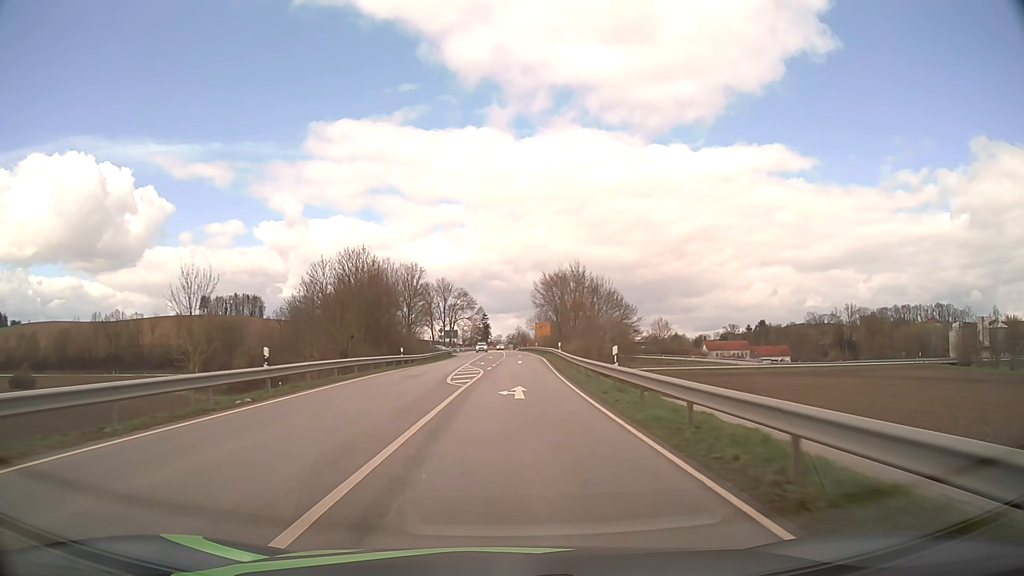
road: secondary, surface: asphalt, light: Day
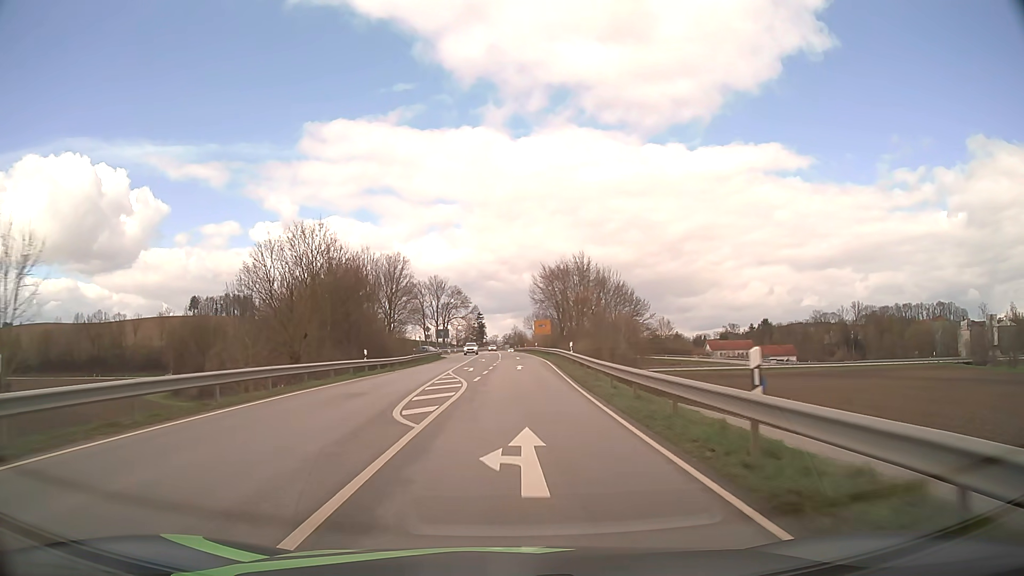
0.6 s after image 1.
(0.0, +10.9) m; 0°
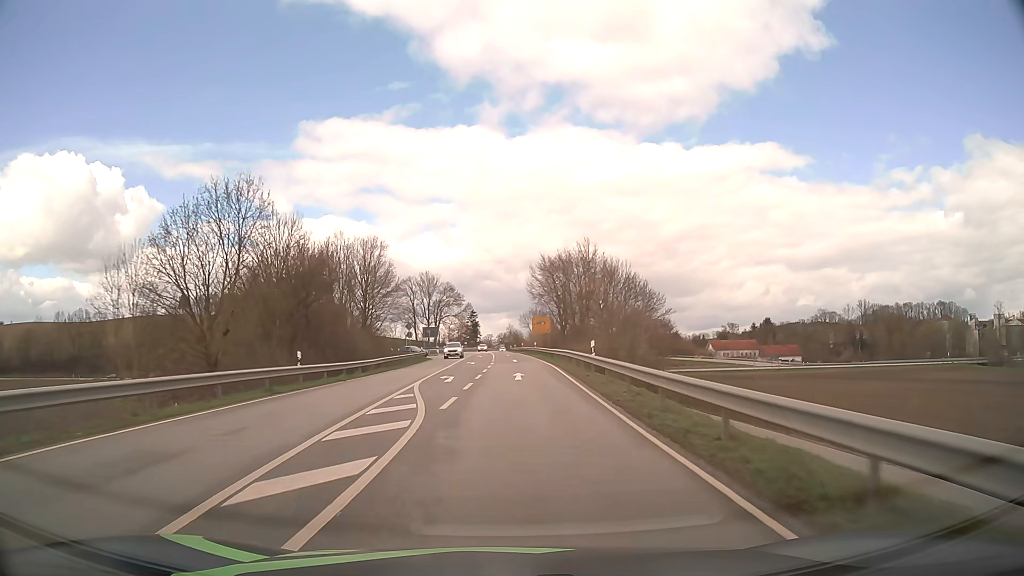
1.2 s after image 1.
(+0.1, +10.8) m; 0°
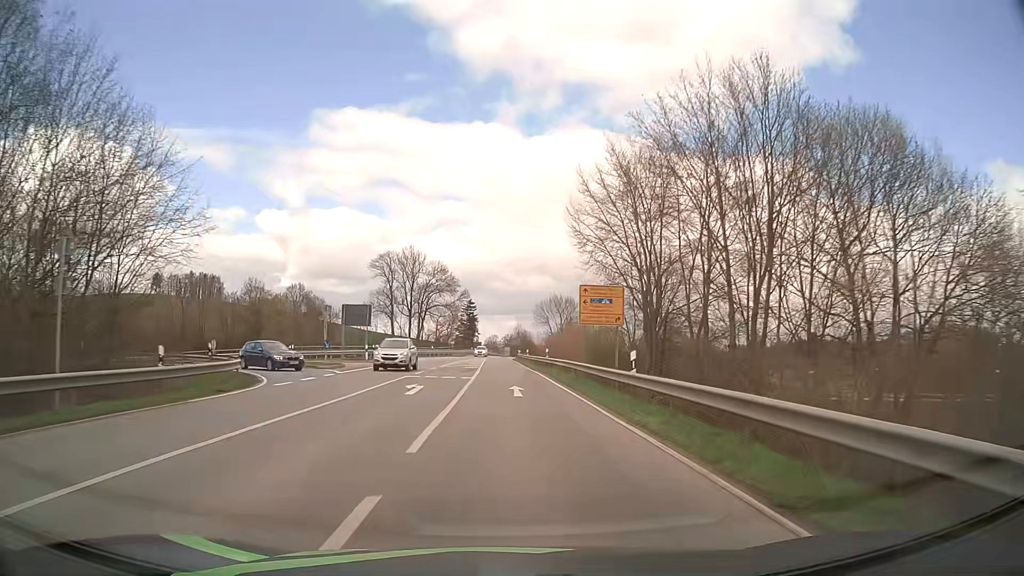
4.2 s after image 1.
(0.0, +53.4) m; -1°
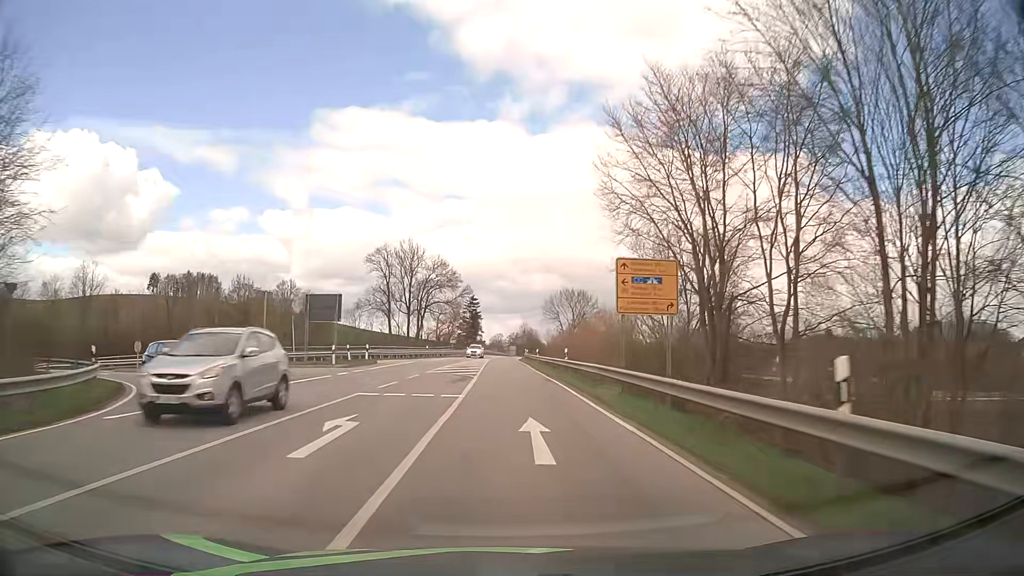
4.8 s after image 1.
(0.0, +10.5) m; 0°
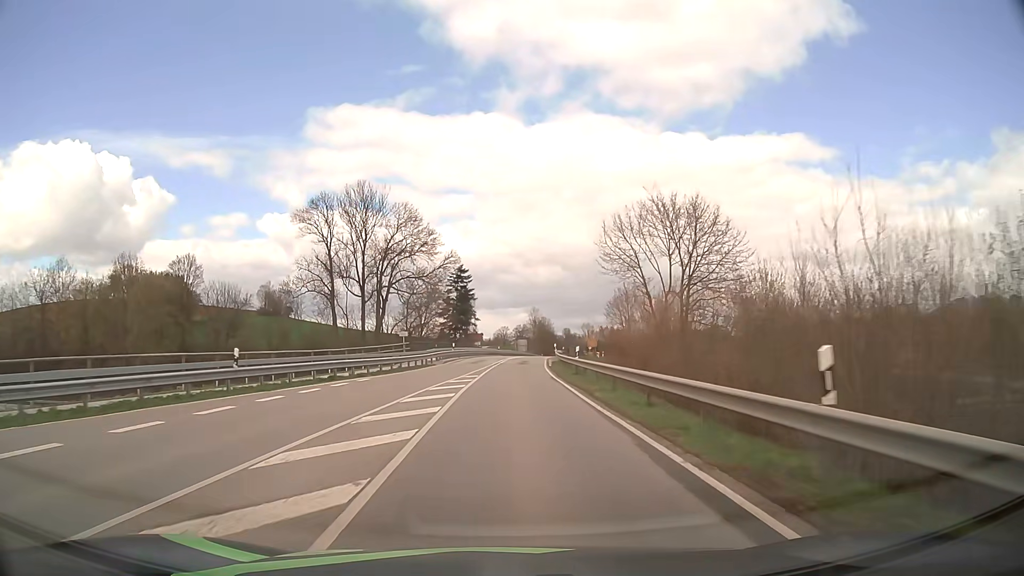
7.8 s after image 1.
(-0.4, +52.1) m; -1°
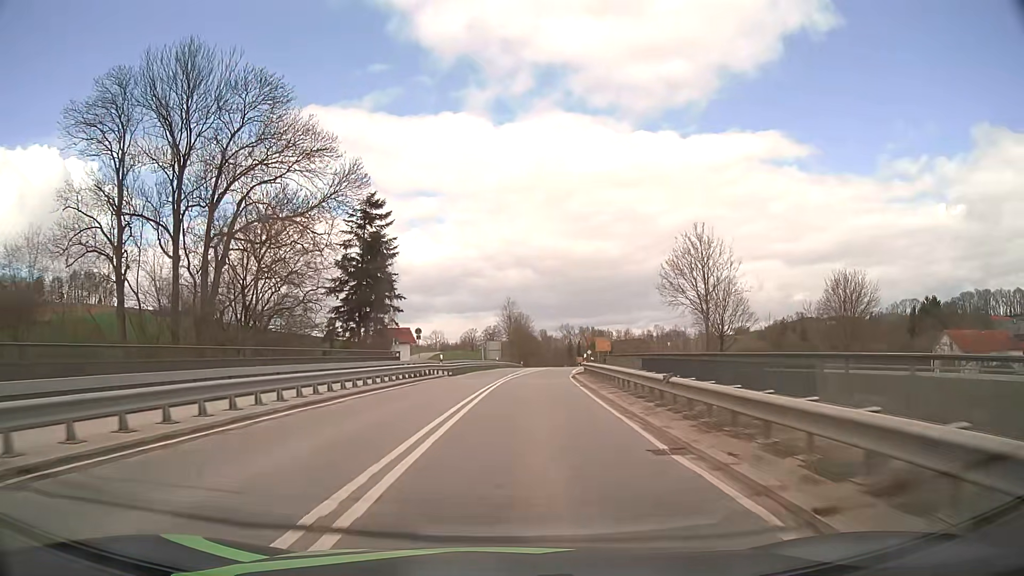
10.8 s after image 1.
(+1.2, +50.8) m; +3°
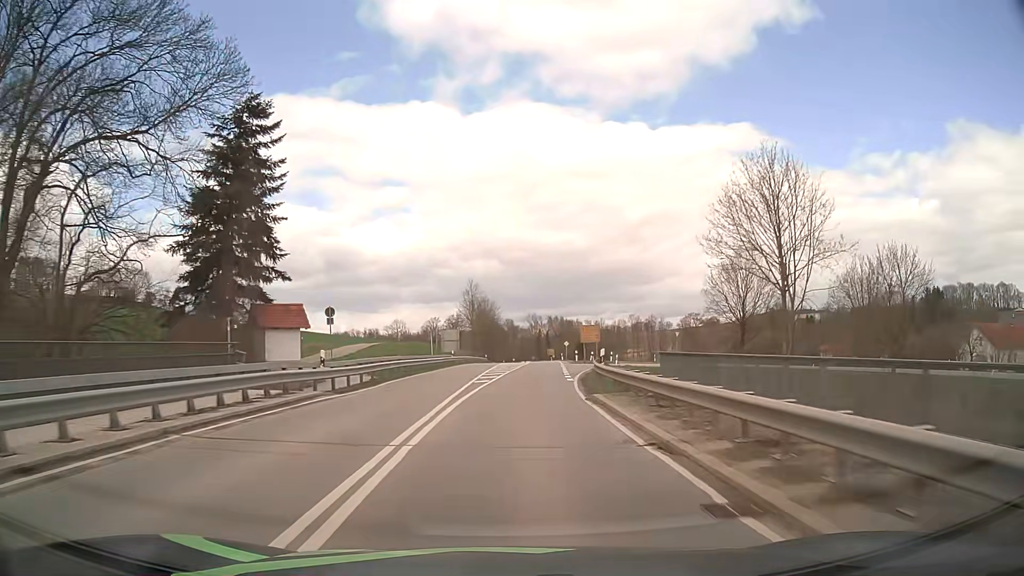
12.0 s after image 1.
(+0.5, +19.9) m; +3°
(0, +10) (0, +20) (+1, +30) (+1, +40) (+2, +50) (+2, +60) (+3, +70) (+4, +80) (+4, +90) (+5, +100) m
